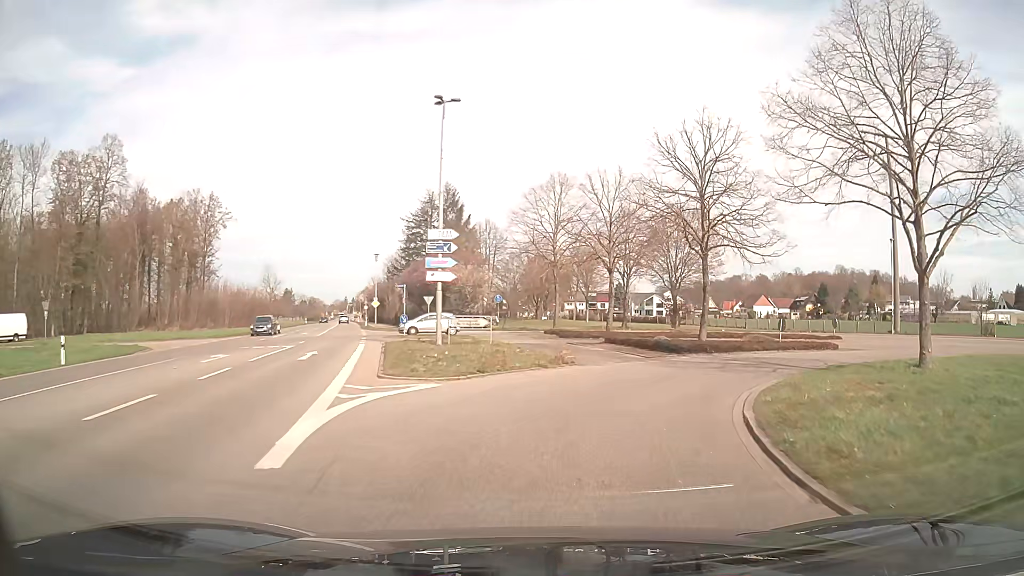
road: unclassified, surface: asphalt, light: Day
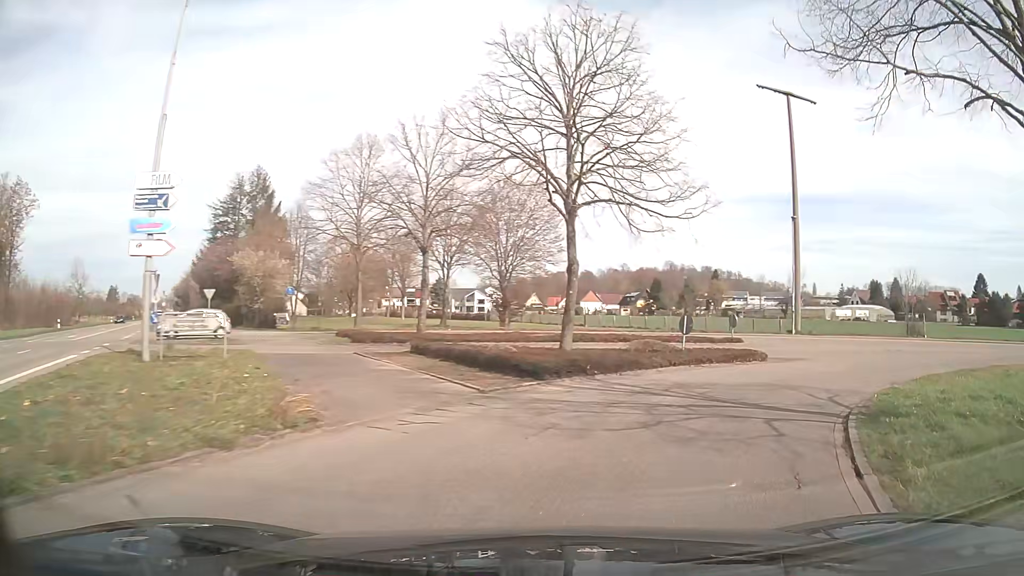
(+1.1, +10.3) m; +15°
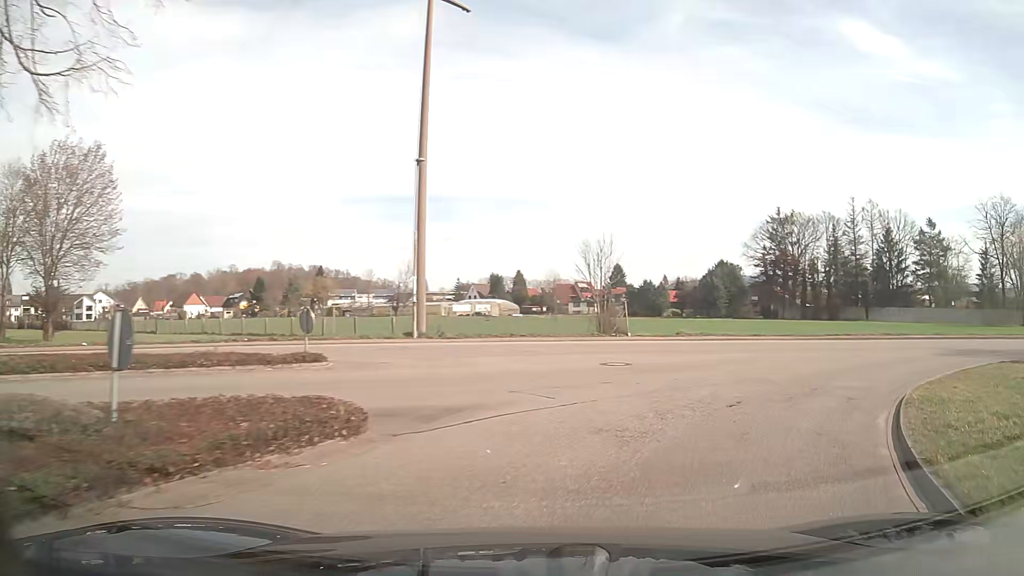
(+3.8, +12.8) m; +33°
(+2, +10) (+9, +17) (+18, +21) (+28, +22) (+38, +24) (+48, +26) (+57, +29) (+67, +32) (+76, +37) (+84, +43) m
